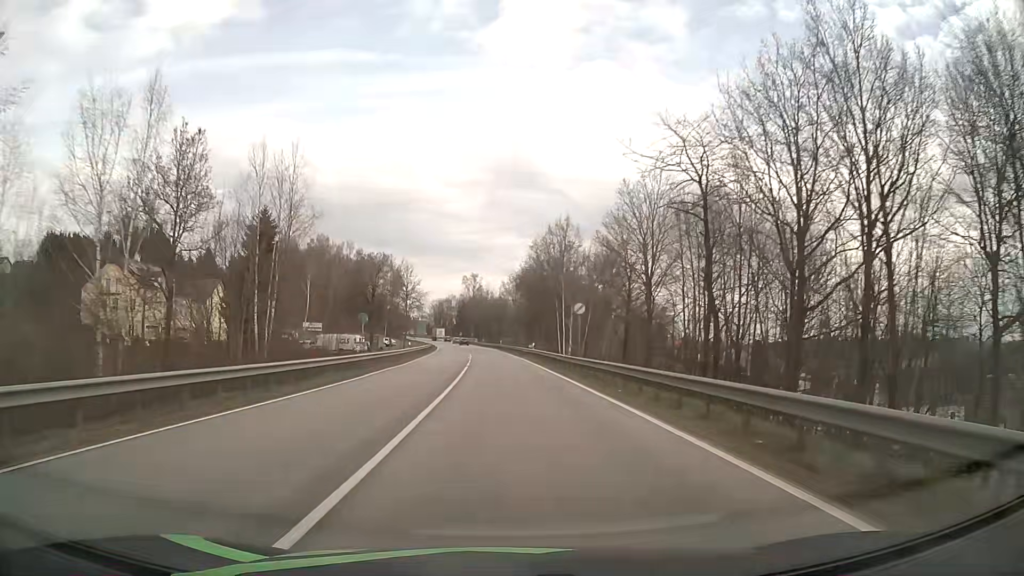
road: primary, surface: asphalt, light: Day
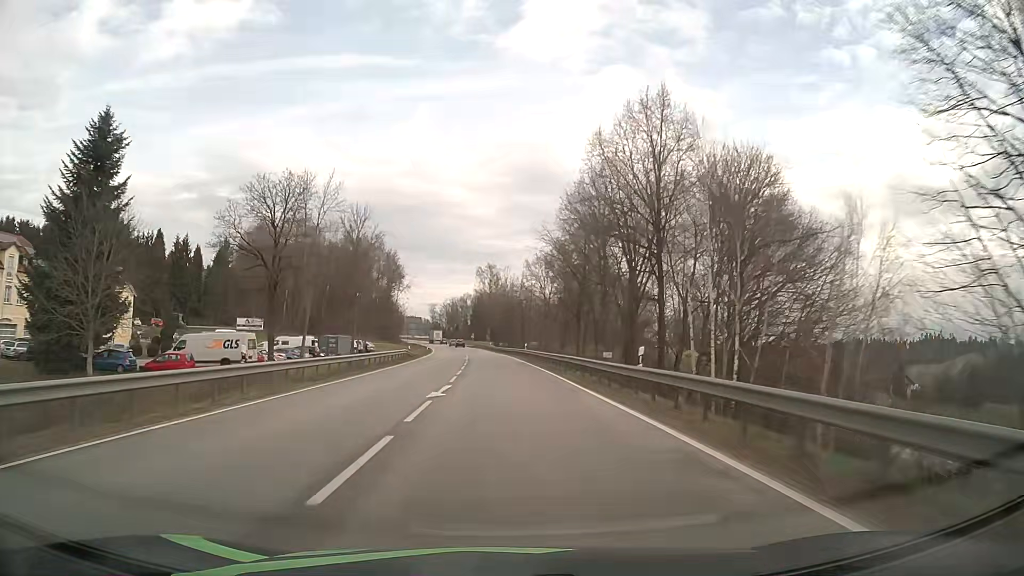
(-0.7, +40.4) m; -2°
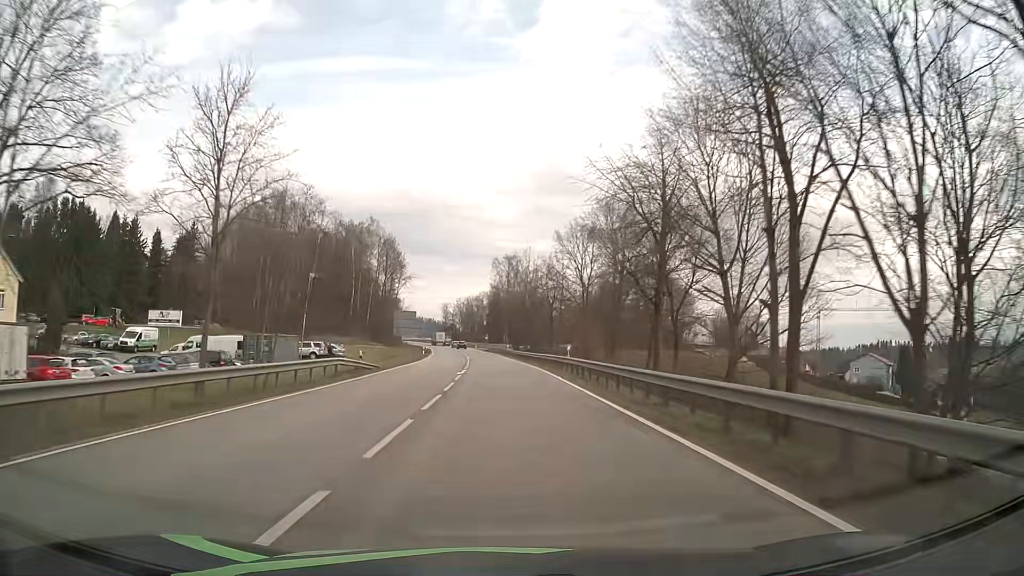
(-0.4, +27.4) m; -2°
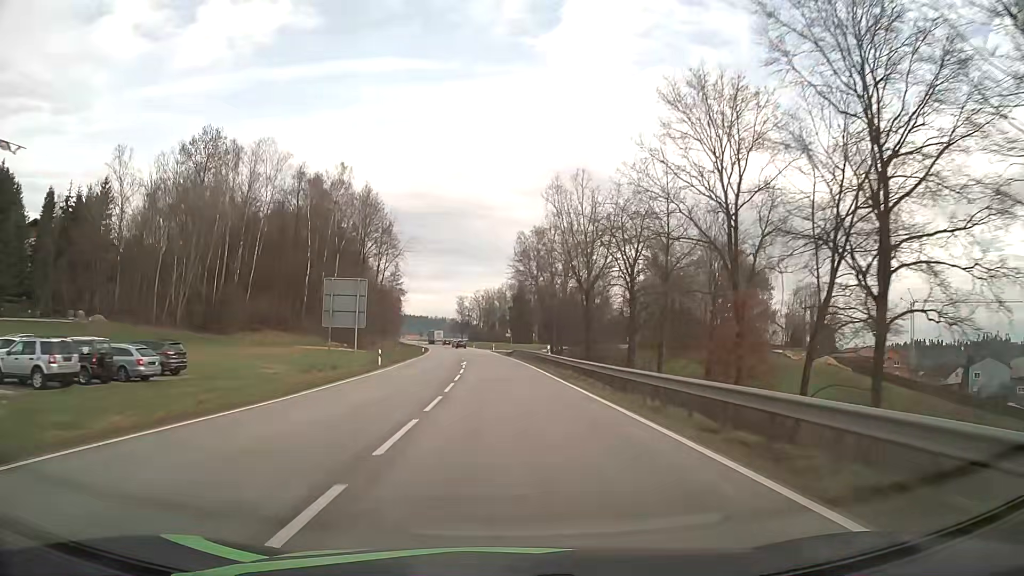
(-0.8, +41.8) m; -2°
(0, +10) (0, +20) (0, +30) (-1, +40) (-1, +50) (-2, +60) (-2, +70) (-3, +80) (-4, +90) (-5, +100) m
